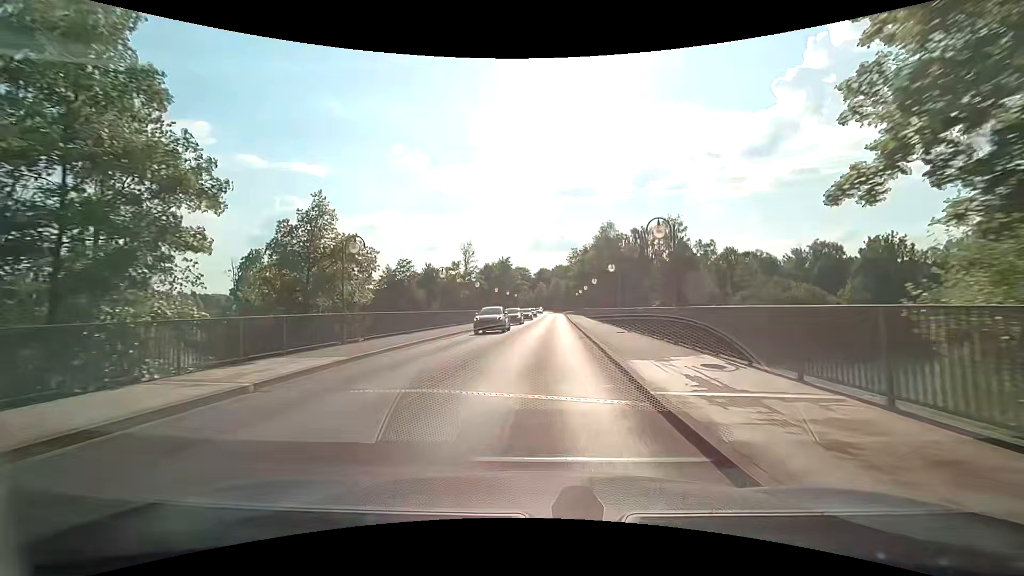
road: tertiary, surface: asphalt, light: Day
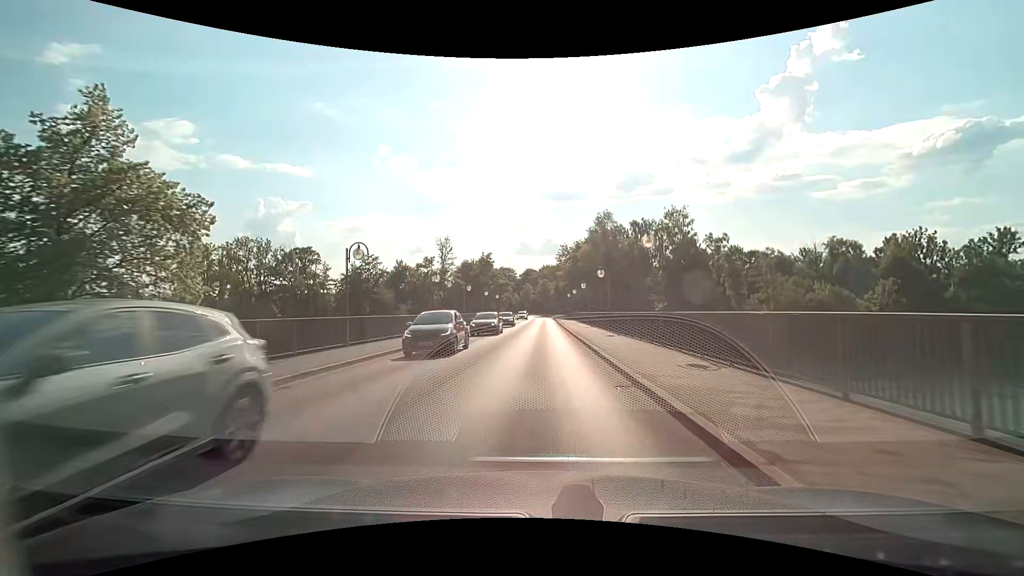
(+0.2, +13.9) m; +1°
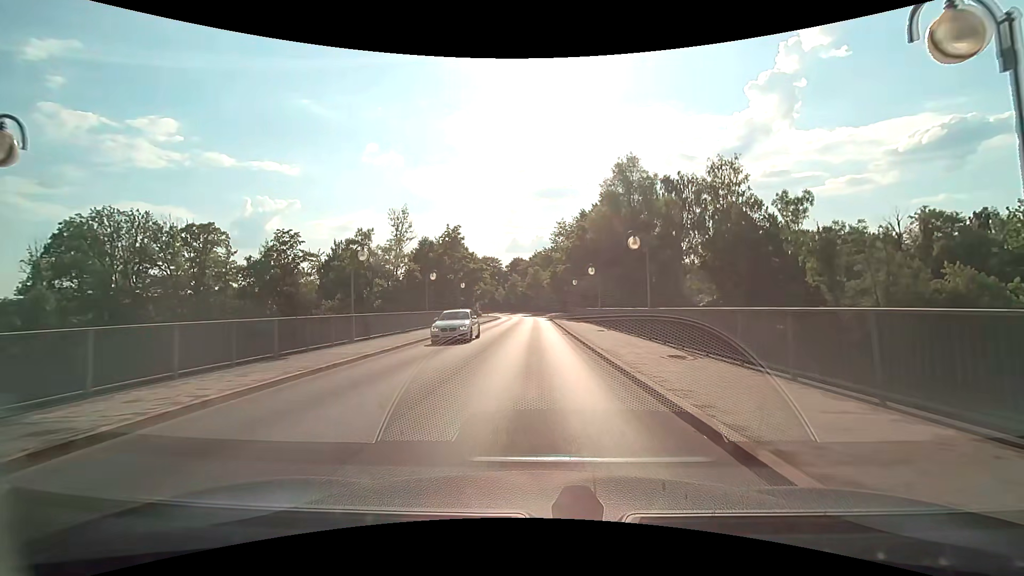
(+0.4, +28.6) m; +1°
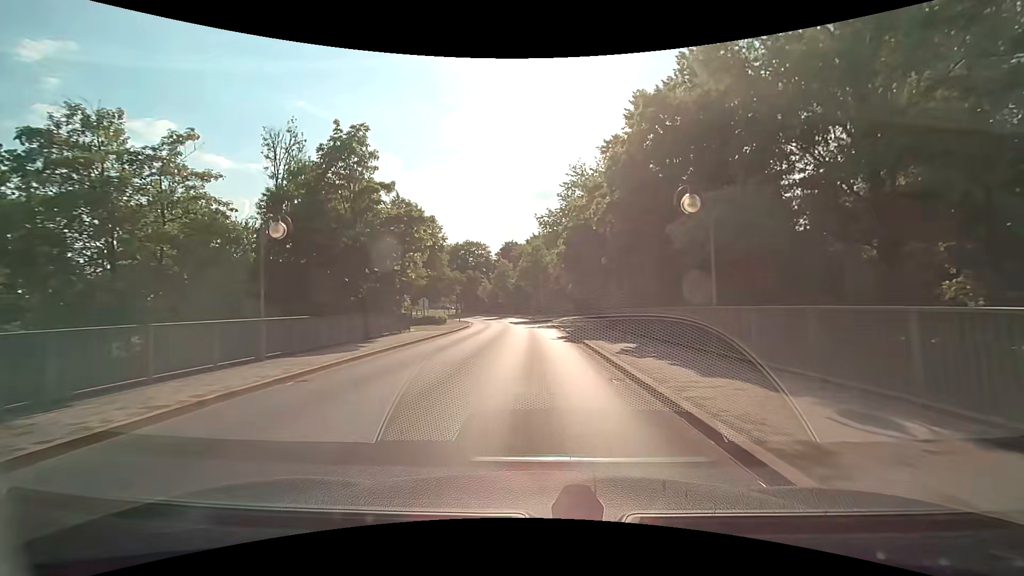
(0.0, +37.0) m; 0°
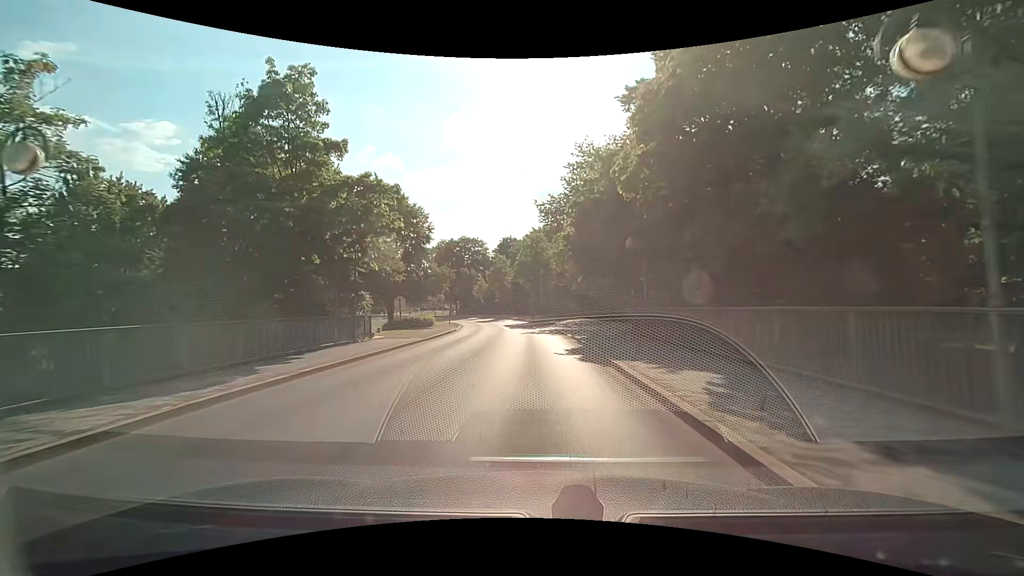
(0.0, +7.4) m; 0°
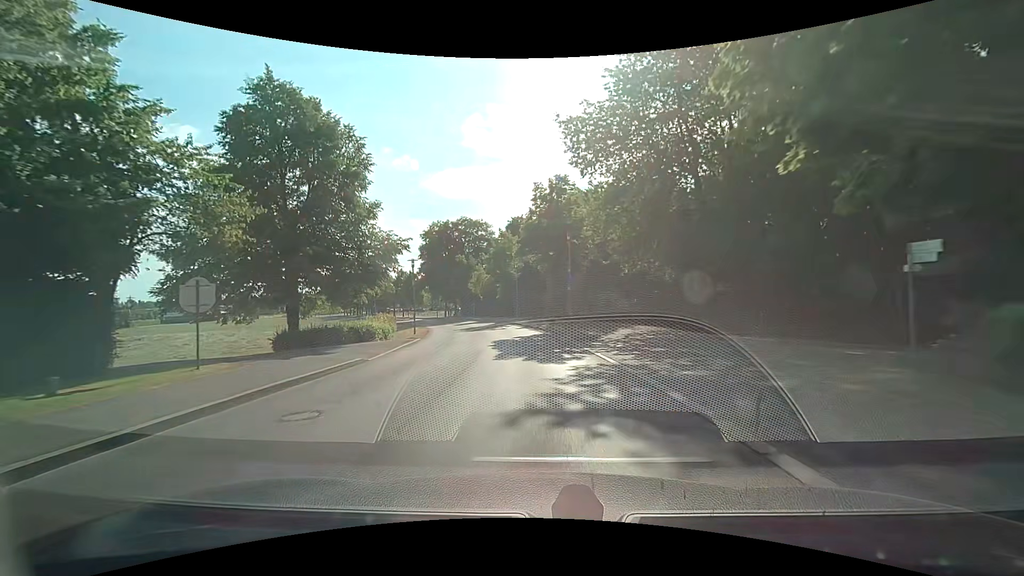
(-0.2, +22.2) m; -2°
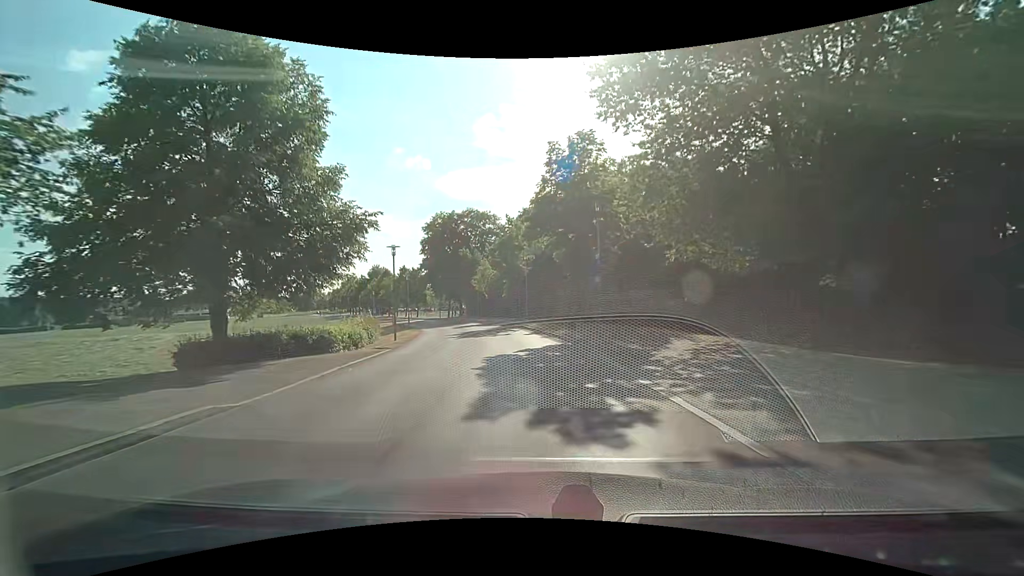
(-0.1, +7.4) m; -1°
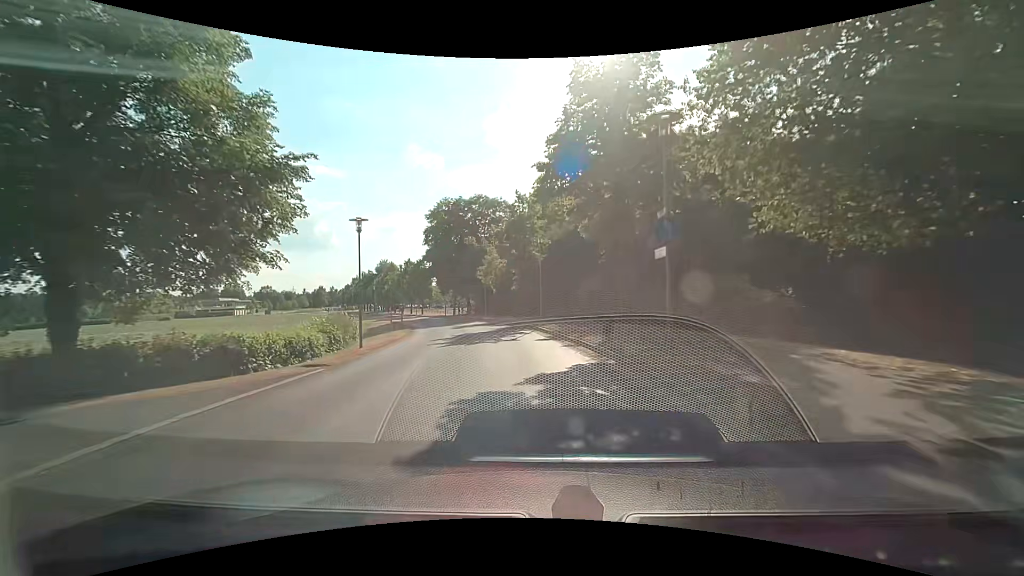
(-0.1, +7.3) m; -1°
(0, +10) (-1, +20) (-3, +30) (-5, +40) (-8, +49) (-11, +59) (-15, +68) (-19, +77) (-23, +86) (-28, +95) m
